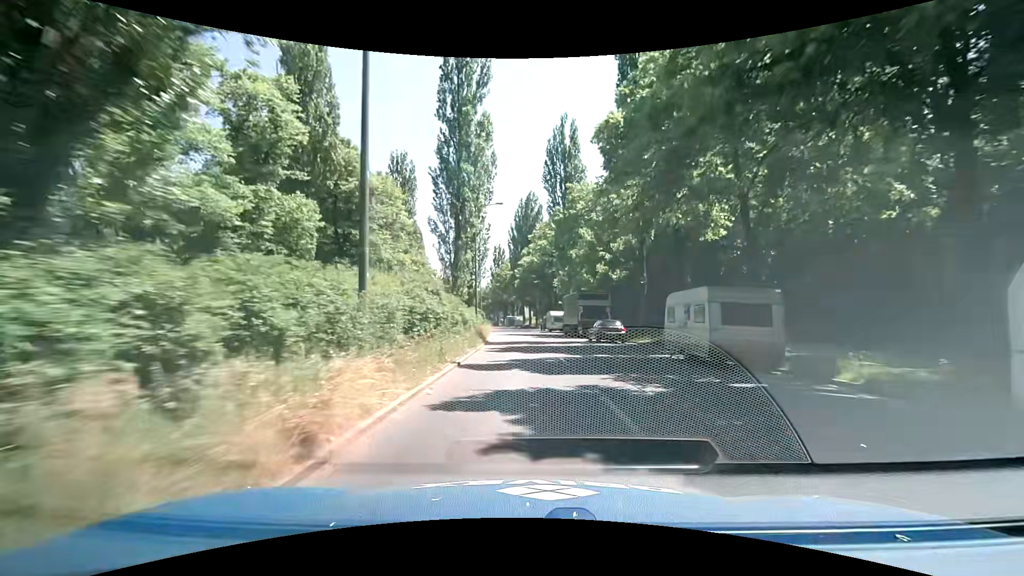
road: secondary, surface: asphalt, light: Day
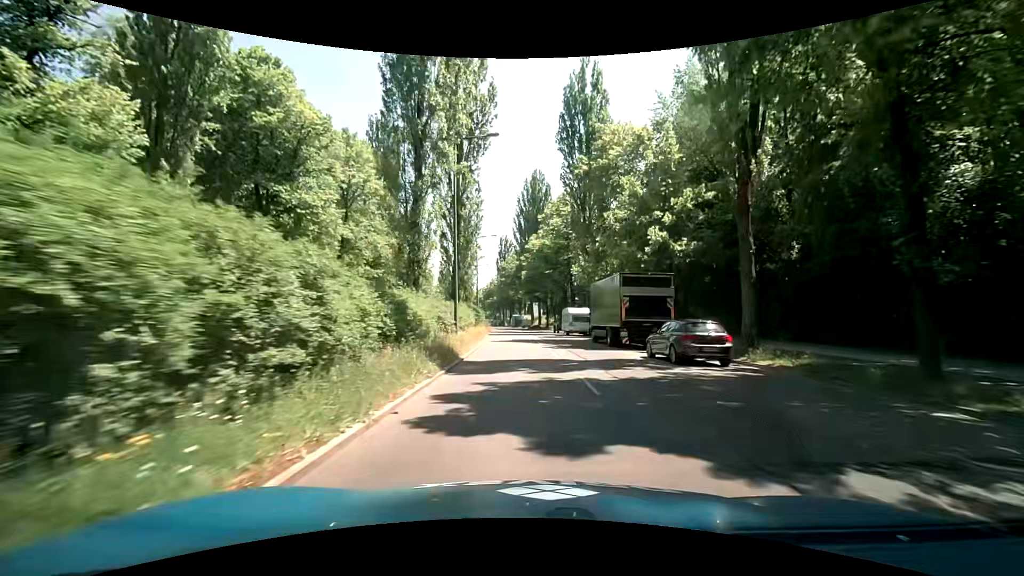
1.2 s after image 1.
(-0.1, +14.8) m; -1°
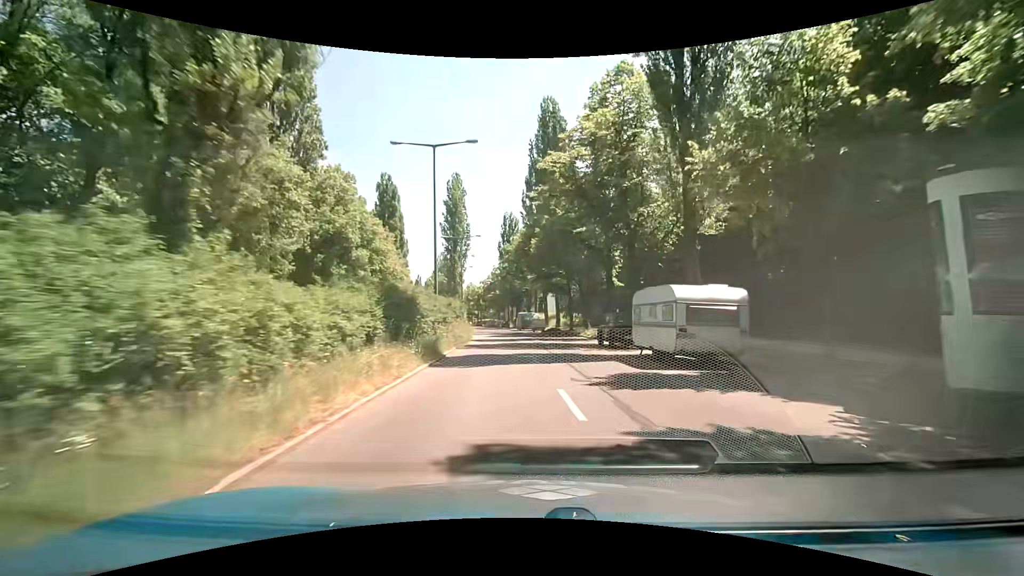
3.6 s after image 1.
(-0.1, +29.2) m; -2°
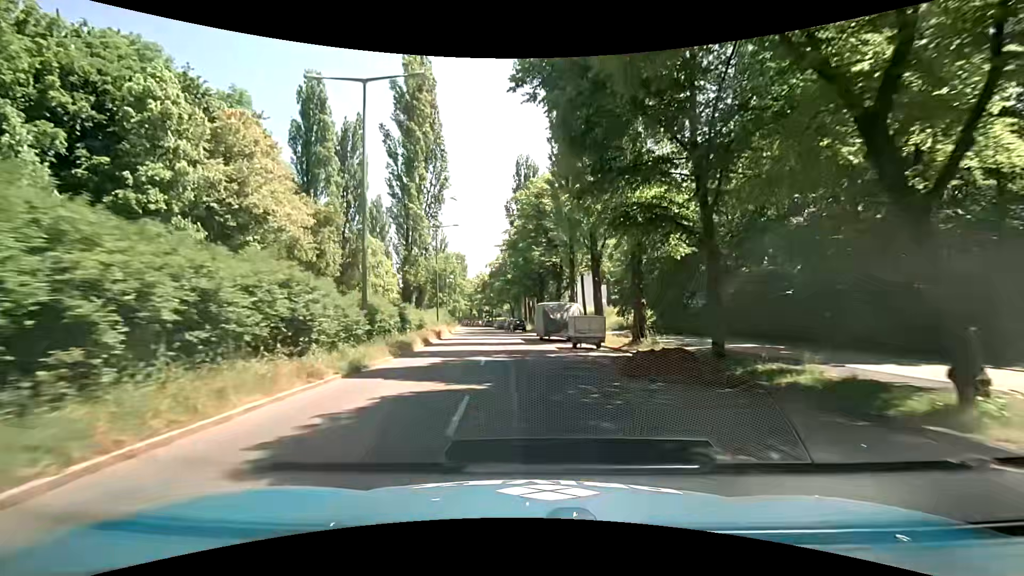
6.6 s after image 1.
(+0.4, +37.1) m; -1°
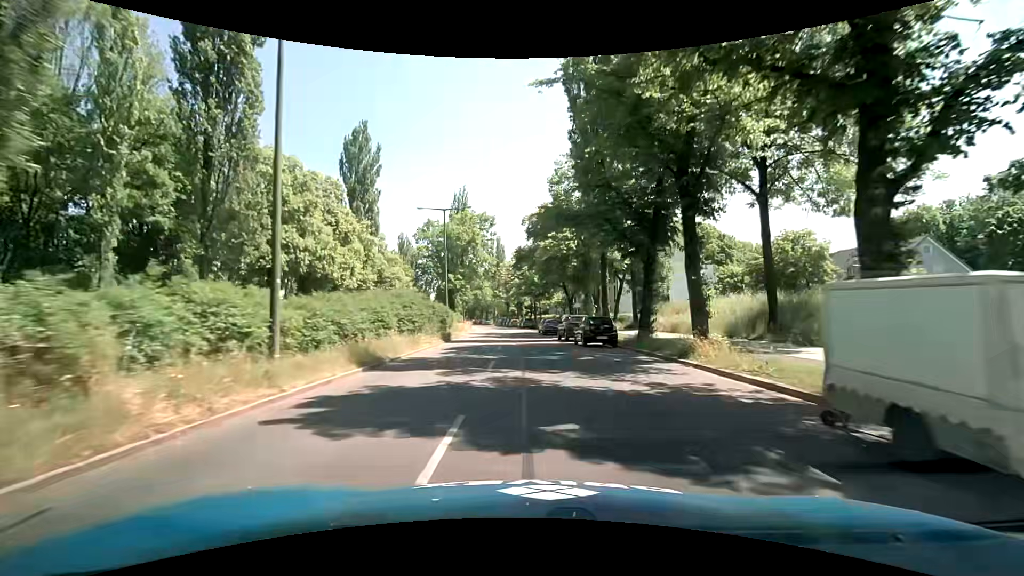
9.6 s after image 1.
(-2.6, +37.8) m; -6°
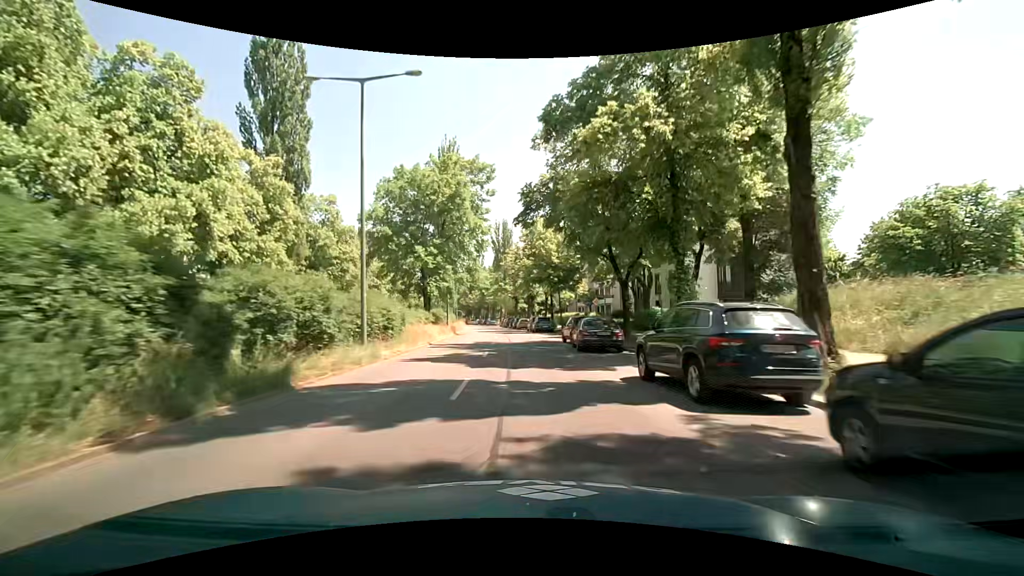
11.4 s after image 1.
(-0.3, +22.7) m; -1°
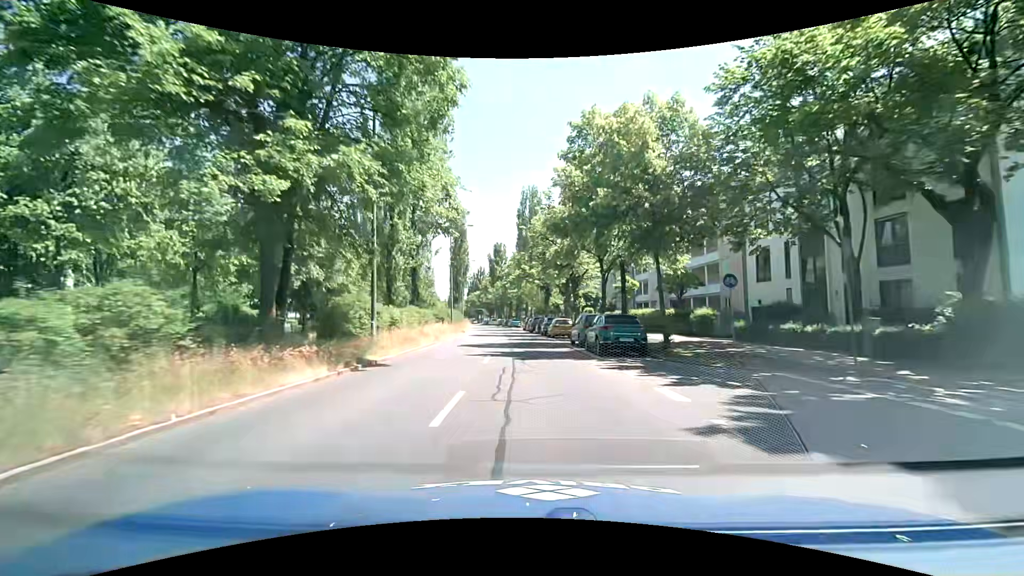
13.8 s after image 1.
(-0.9, +29.3) m; -4°
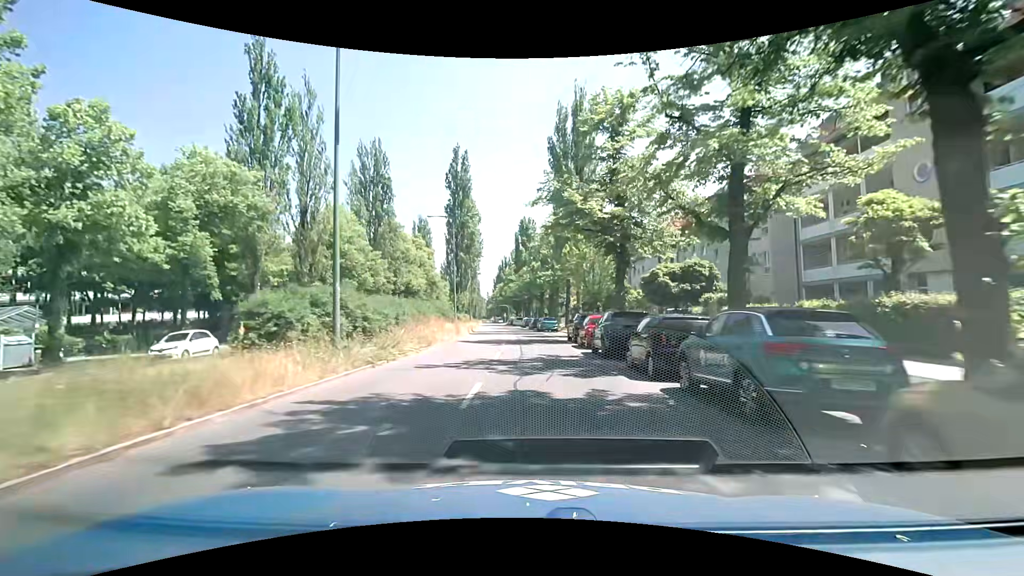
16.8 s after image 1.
(-1.1, +34.9) m; -4°
(0, +10) (0, +20) (0, +30) (-1, +40) (-1, +50) (-2, +60) (-2, +70) (-3, +80) (-4, +90) (-5, +100) m
